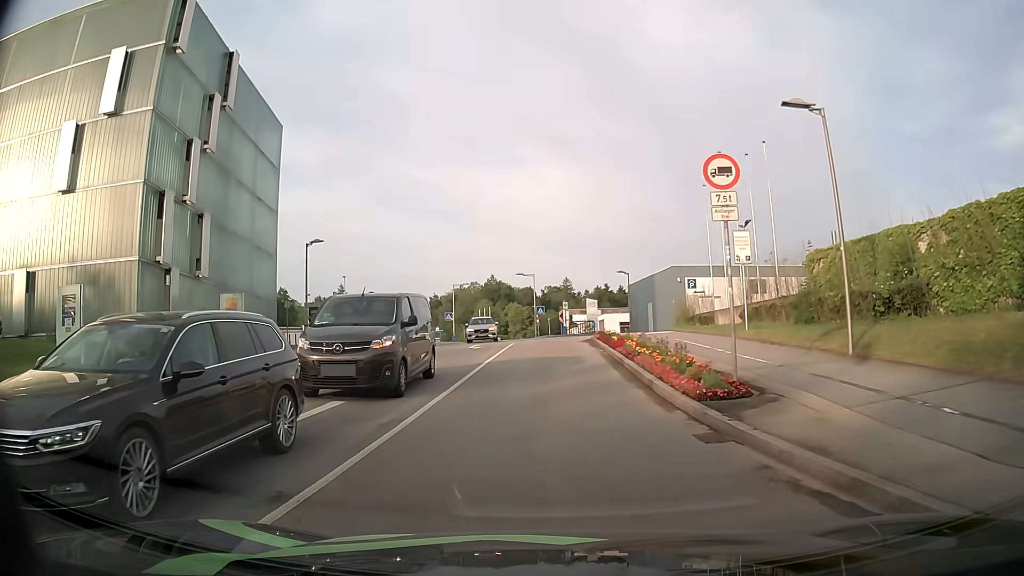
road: residential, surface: asphalt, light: Day
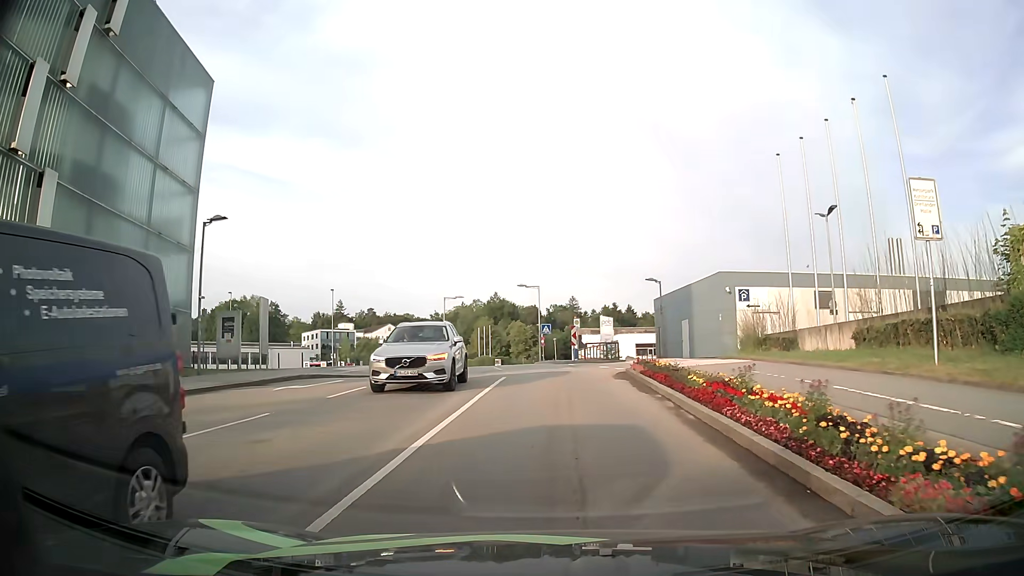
(-0.1, +11.6) m; +1°
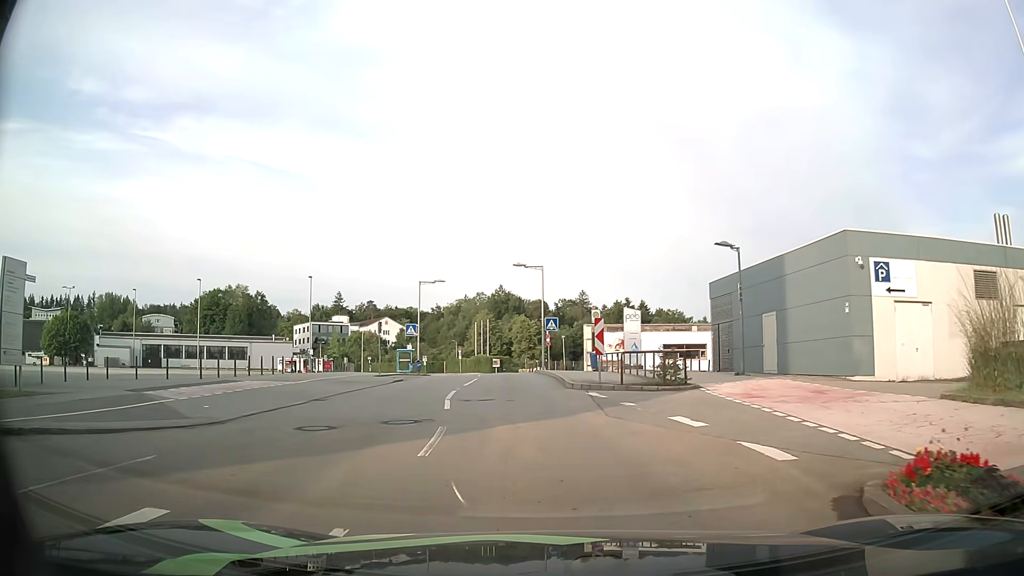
(+0.1, +16.2) m; -1°
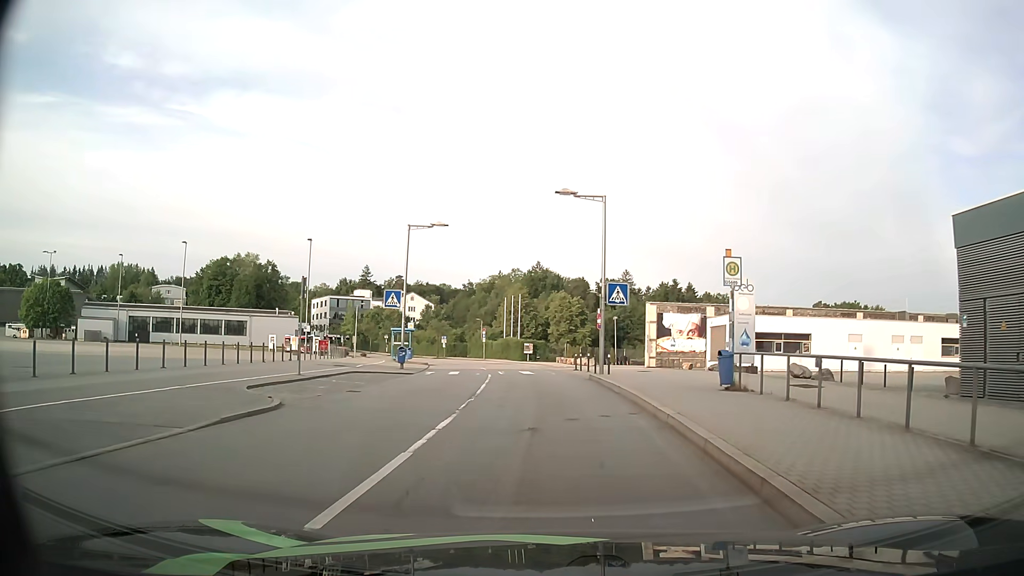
(-1.0, +18.8) m; -4°
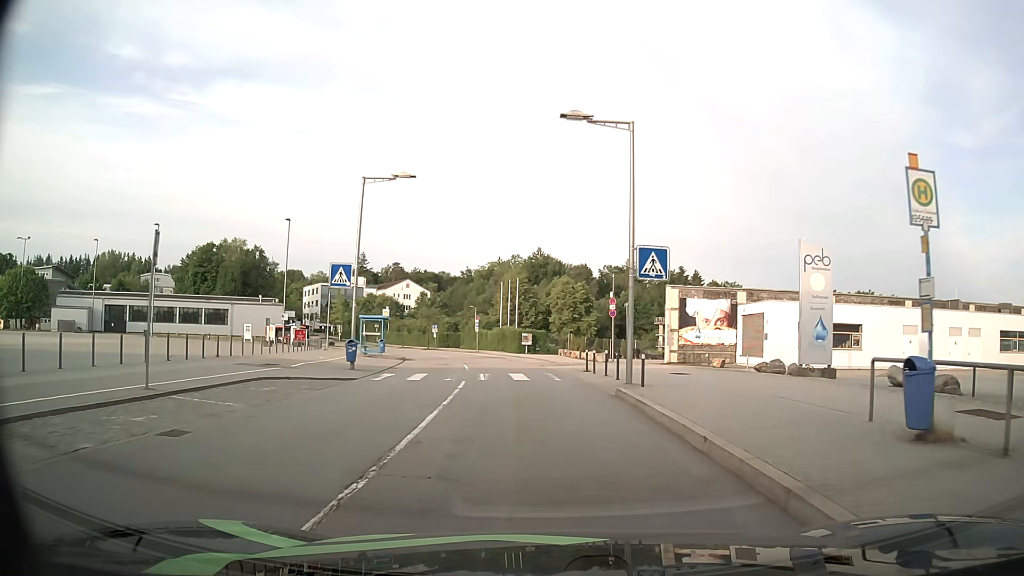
(+0.1, +8.7) m; 0°
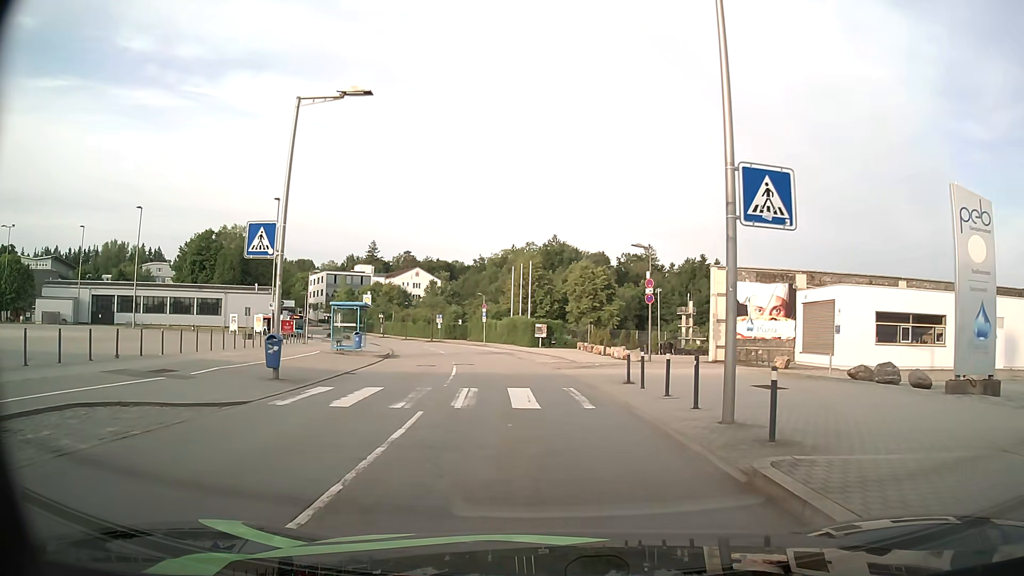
(-0.1, +8.4) m; -1°
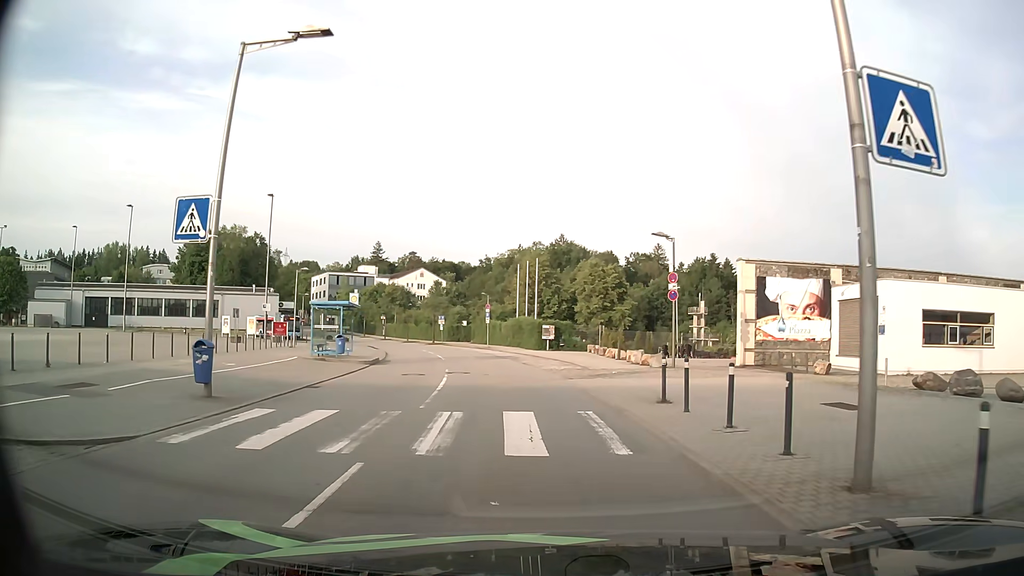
(0.0, +3.9) m; -1°
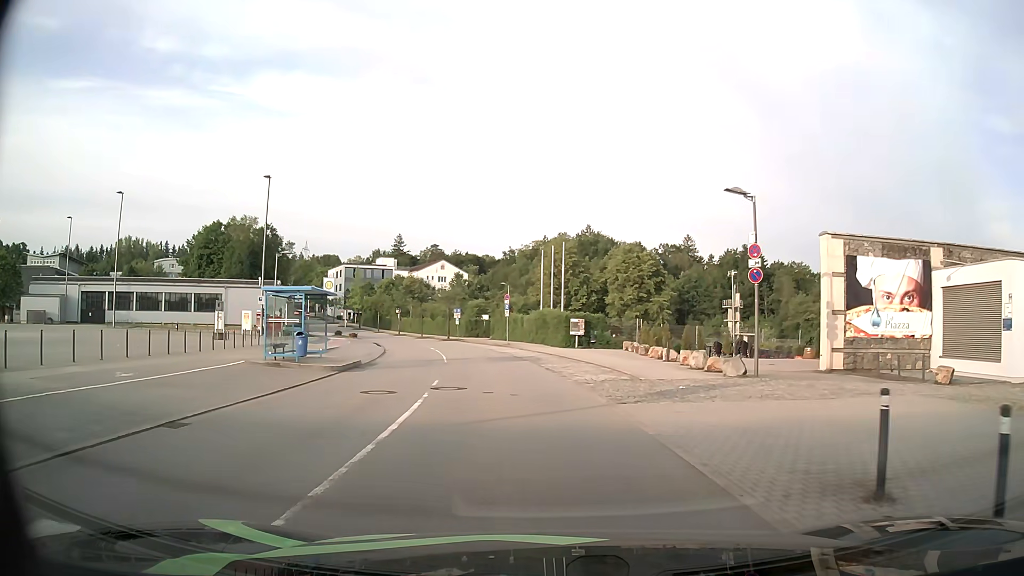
(-0.1, +7.6) m; -2°
(0, +10) (-1, +20) (-2, +30) (-4, +40) (-7, +49) (-9, +59) (-12, +69) (-16, +78) (-20, +87) (-25, +96) m
